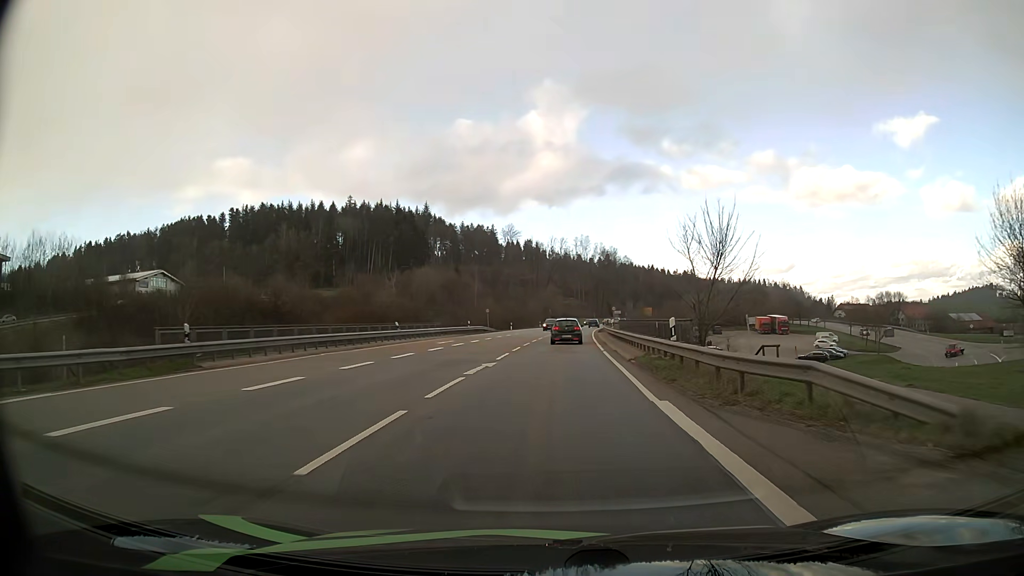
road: primary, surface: asphalt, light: Day
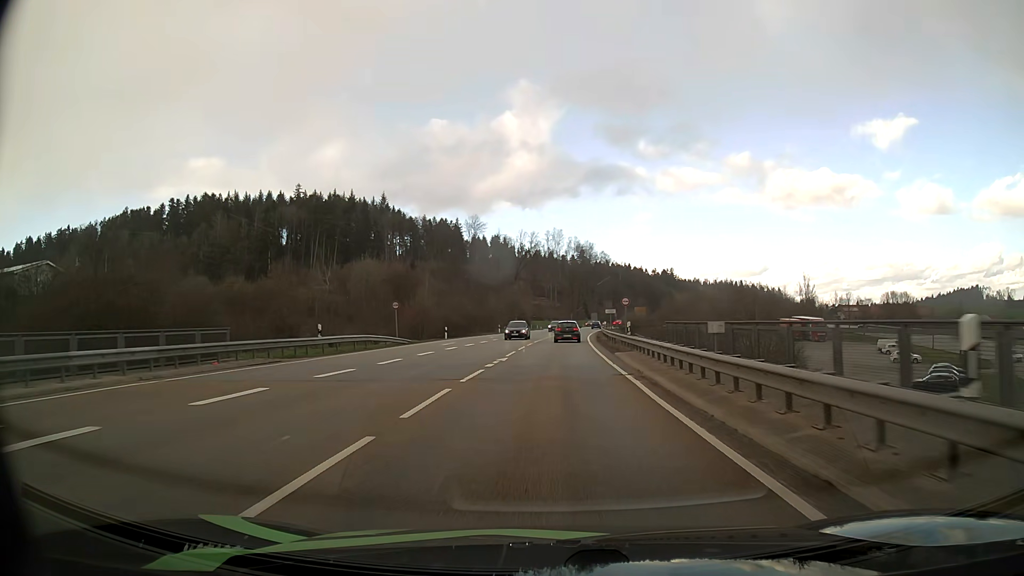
(+0.9, +38.1) m; +3°
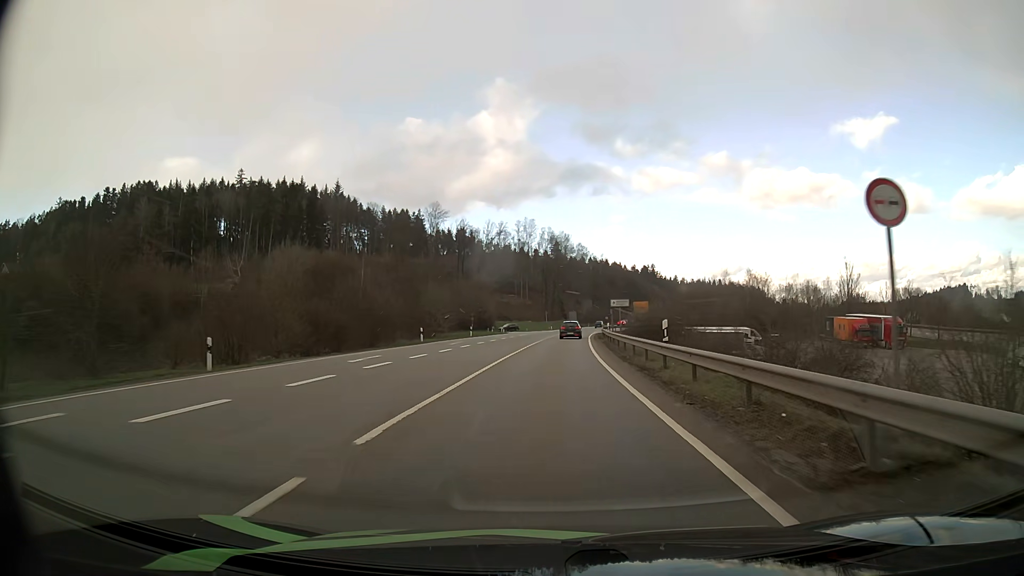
(+0.8, +38.1) m; +2°
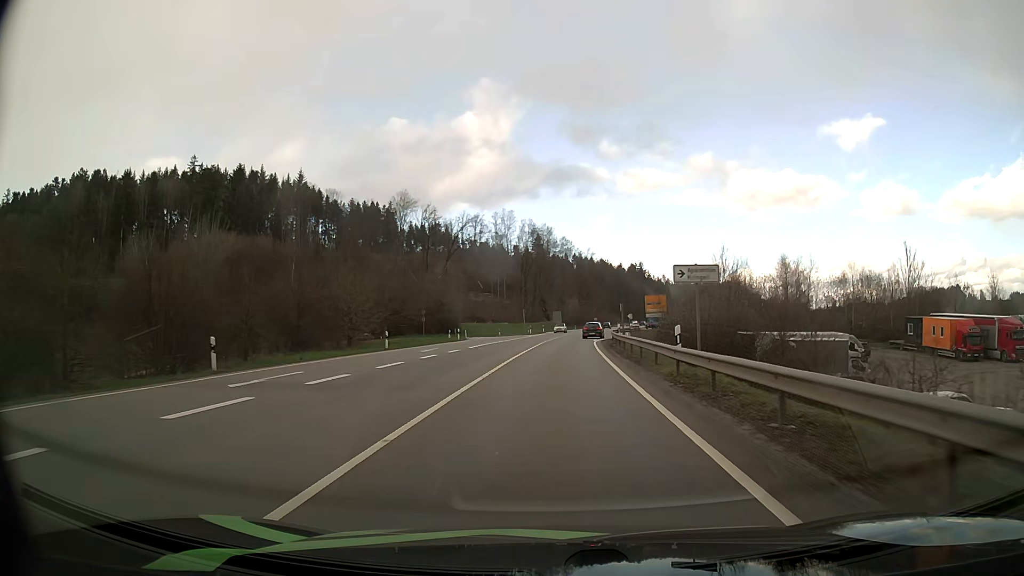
(+0.4, +29.6) m; +2°
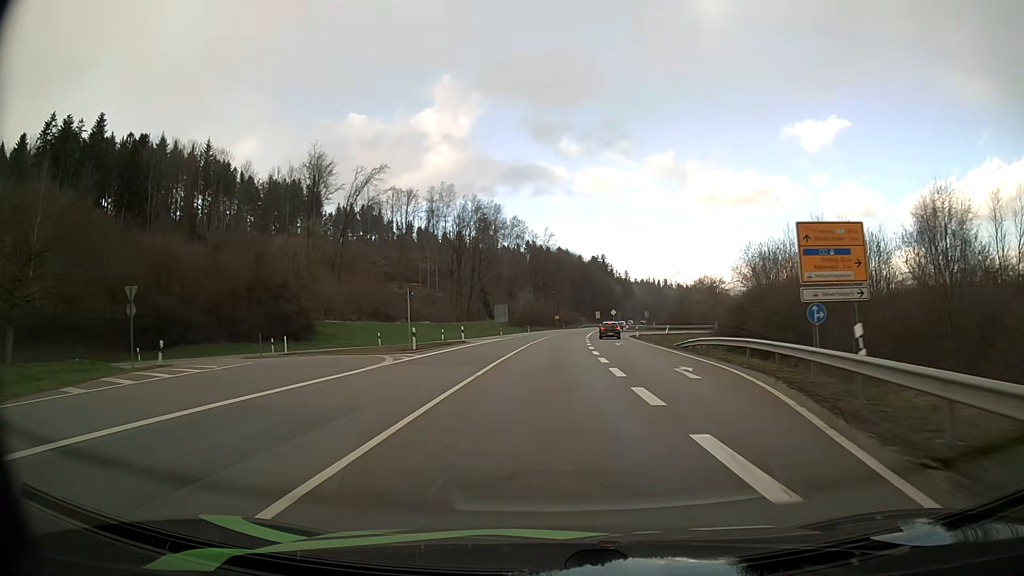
(+1.9, +54.7) m; +4°
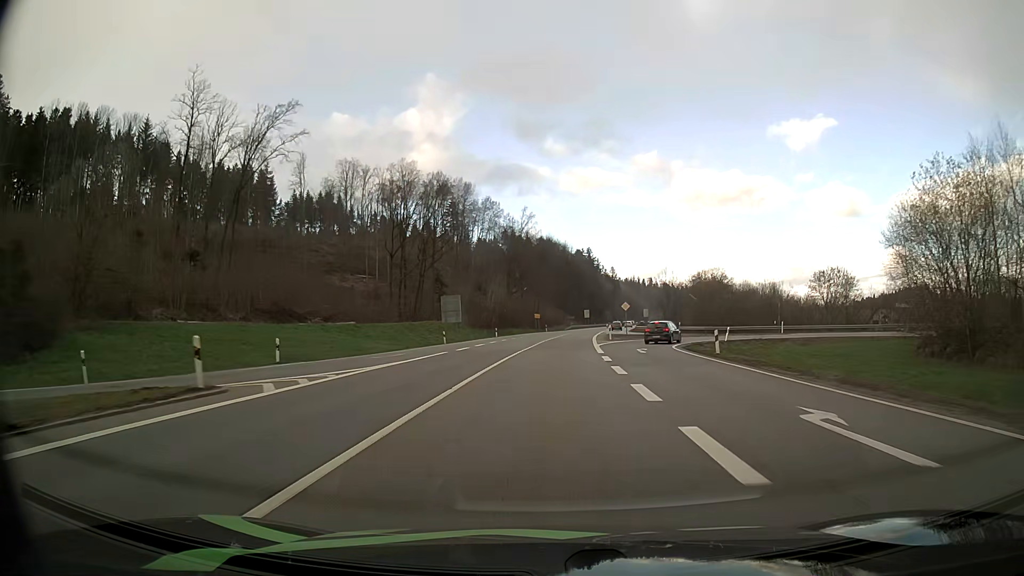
(+0.7, +35.9) m; +2°
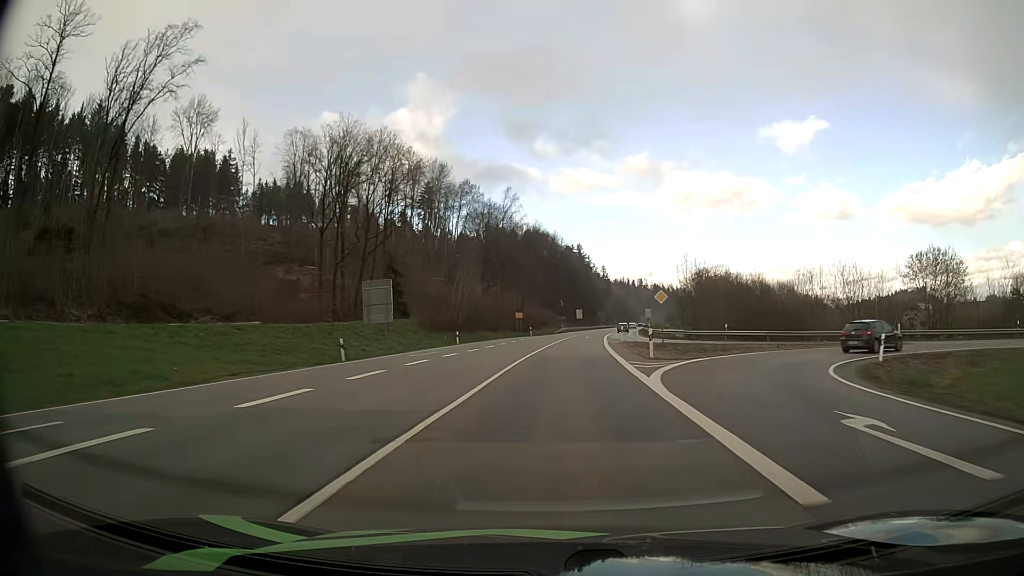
(+0.2, +25.1) m; +1°
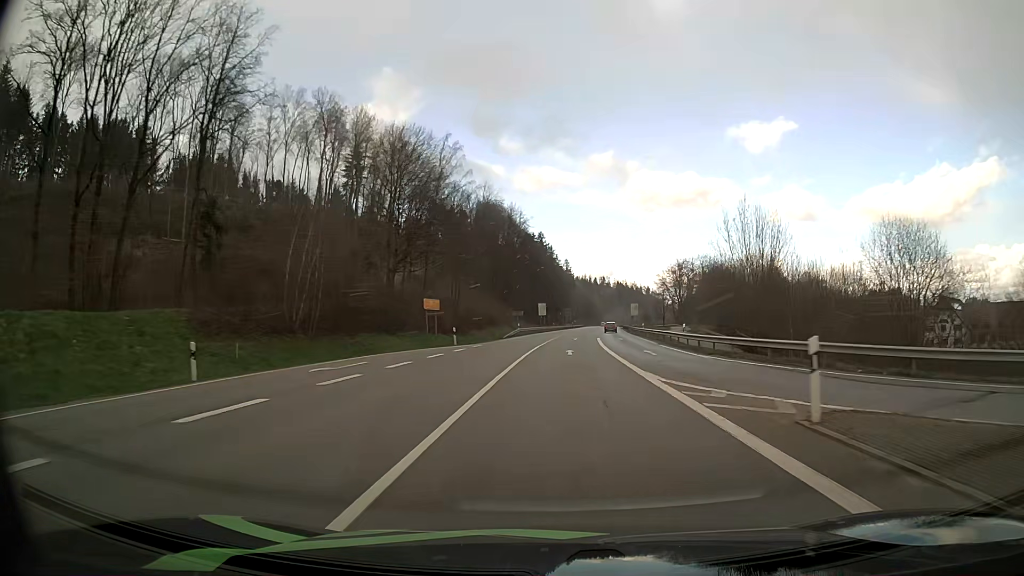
(+1.1, +38.7) m; +3°
(0, +10) (0, +20) (+1, +30) (+1, +40) (+2, +50) (+2, +60) (+3, +70) (+4, +80) (+5, +90) (+6, +100) m
